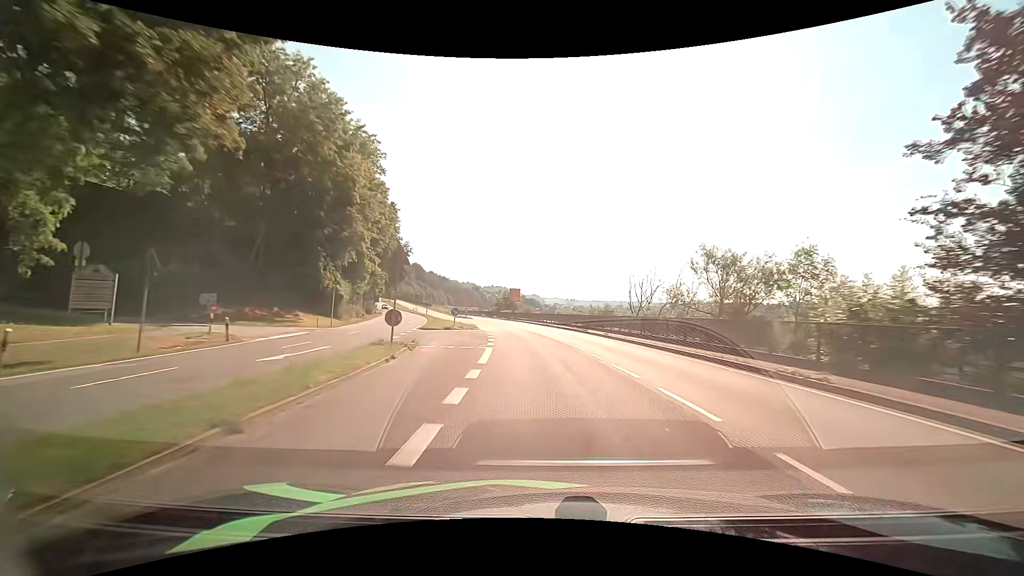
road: primary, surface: asphalt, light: Day
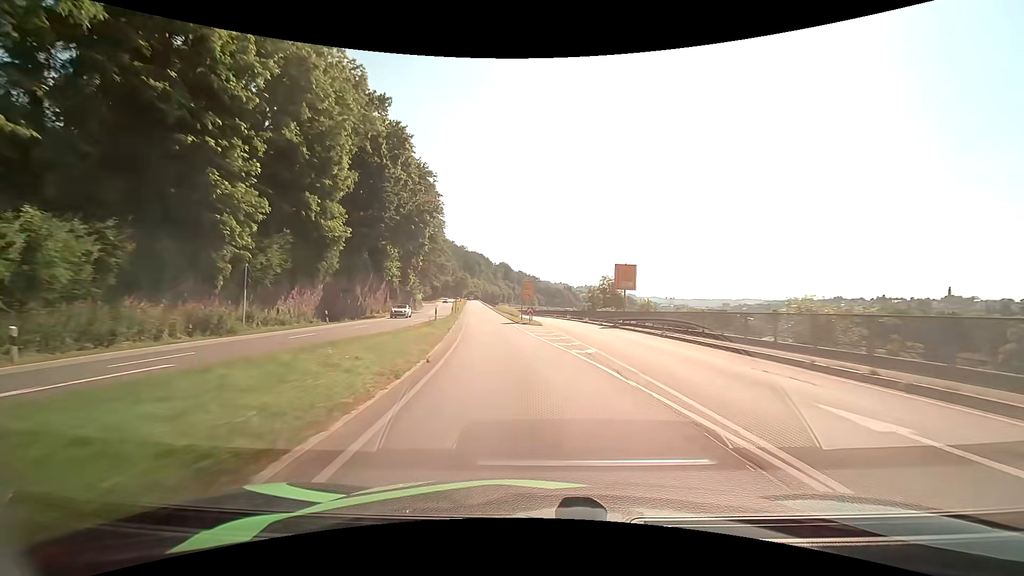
(-3.6, +44.8) m; -11°
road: primary_link
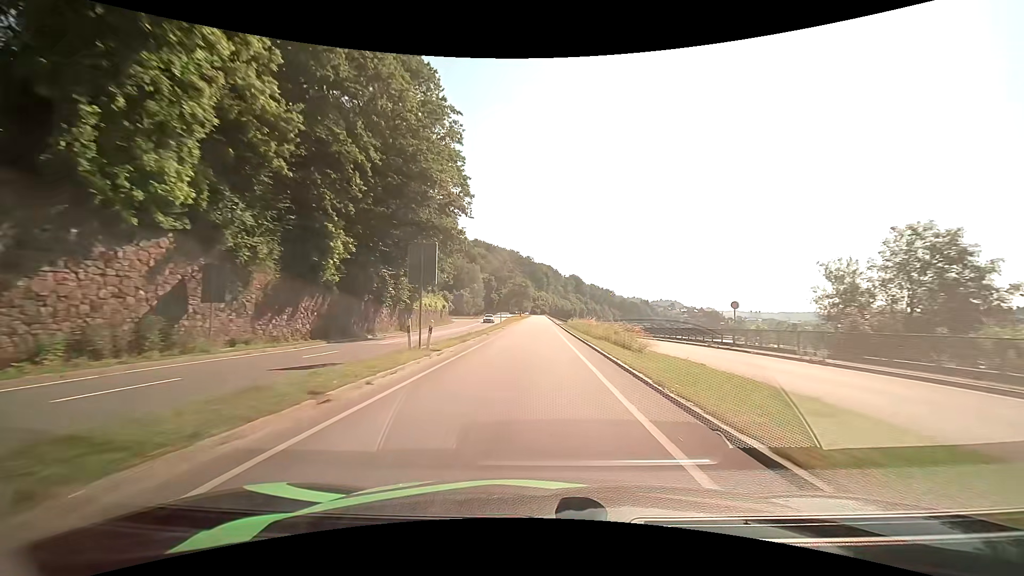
(-4.3, +49.2) m; -8°
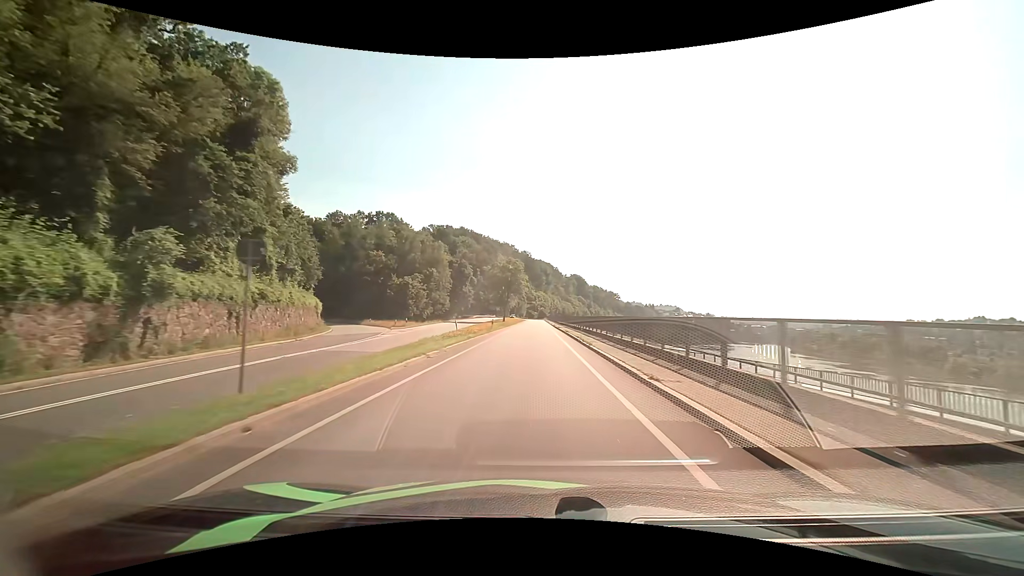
(+0.2, +62.9) m; 0°
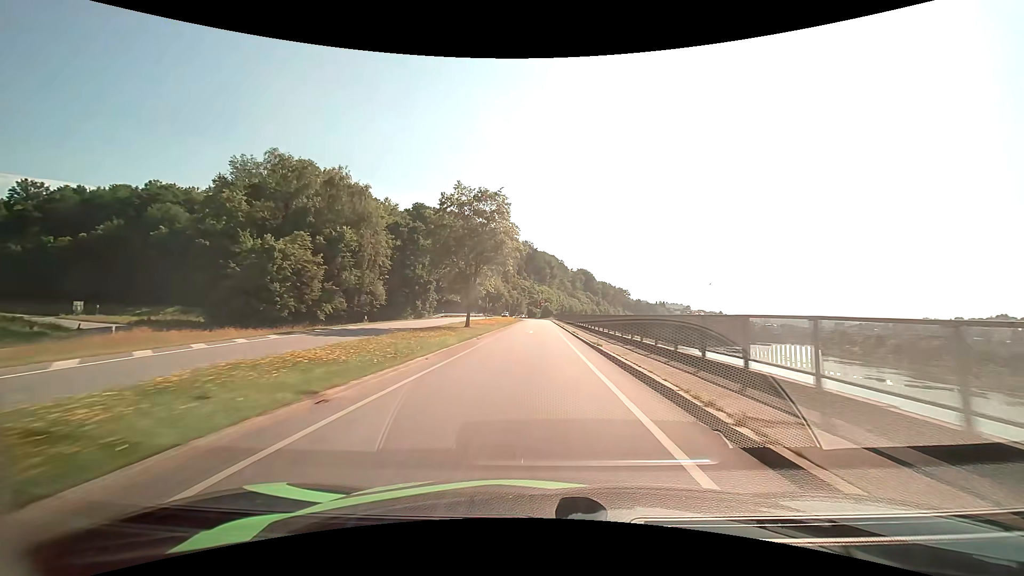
(-0.1, +47.5) m; 0°
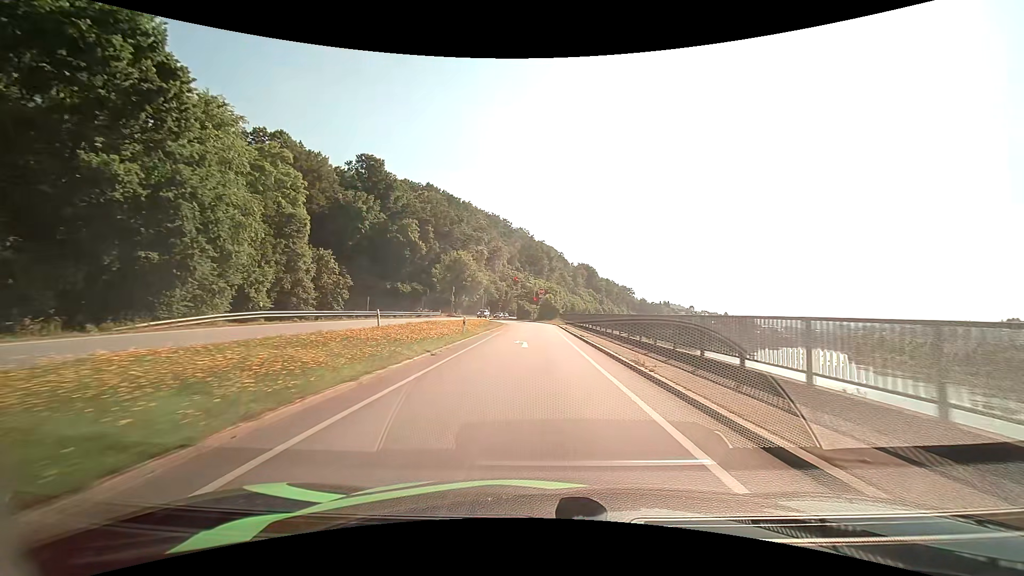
(-0.2, +51.5) m; 0°
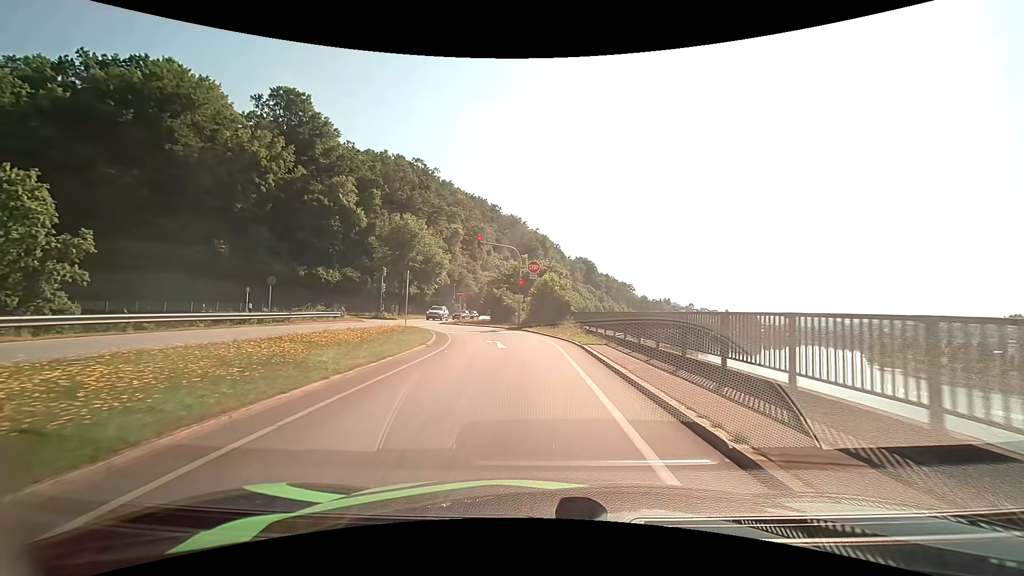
(+0.4, +35.9) m; +1°
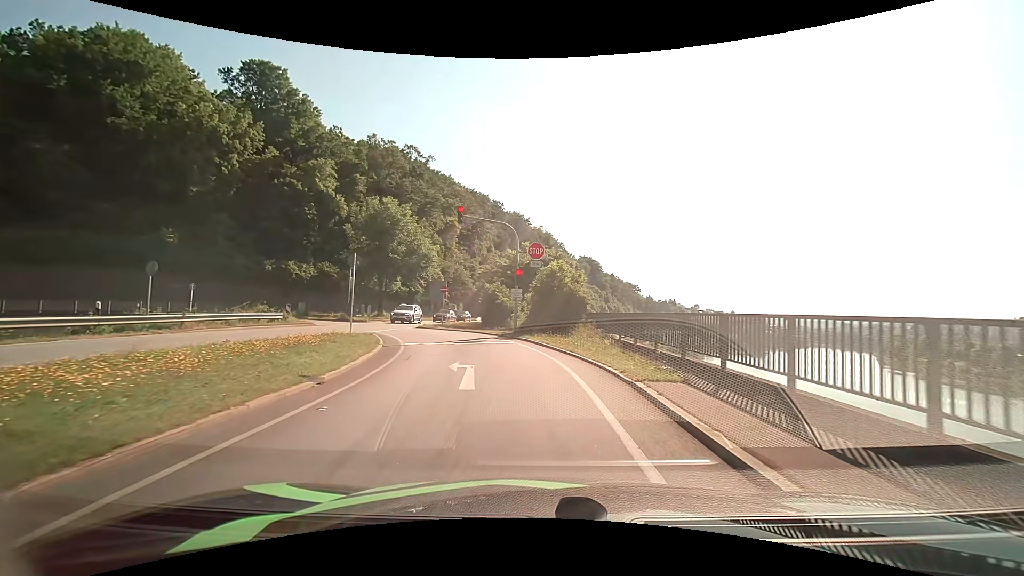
(0.0, +9.4) m; 0°
(0, +10) (-2, +20) (-6, +29) (-12, +36) (-21, +41) (-31, +42) (-41, +40) (-50, +36) (-59, +32) (-68, +27) m
